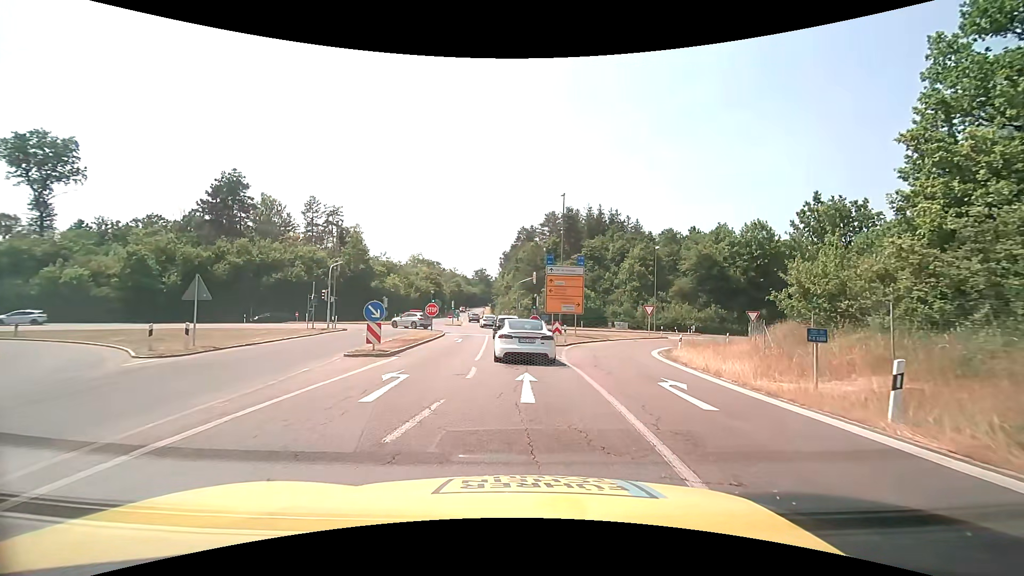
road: motorway_link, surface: asphalt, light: Day
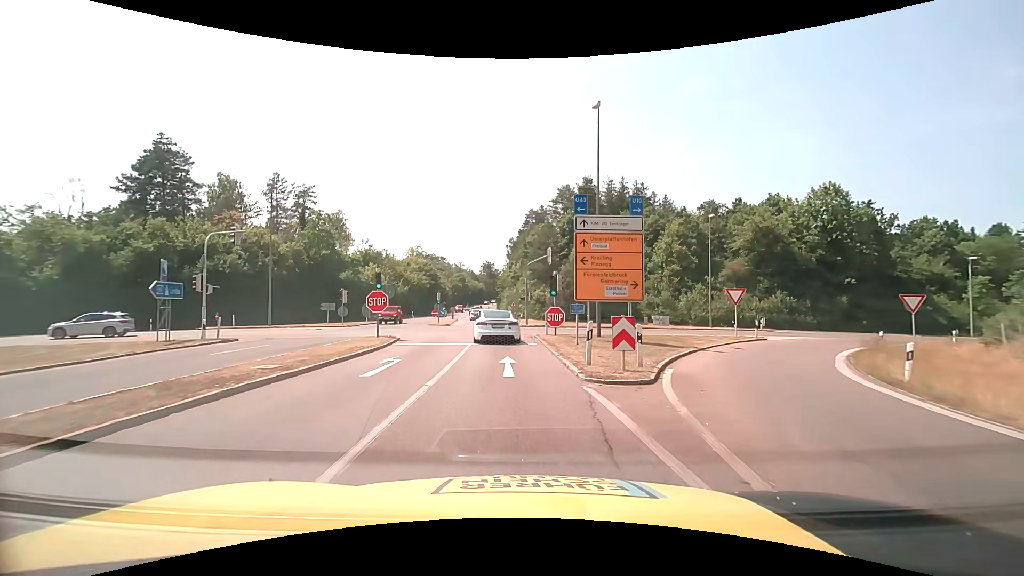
(+0.2, +18.2) m; -1°
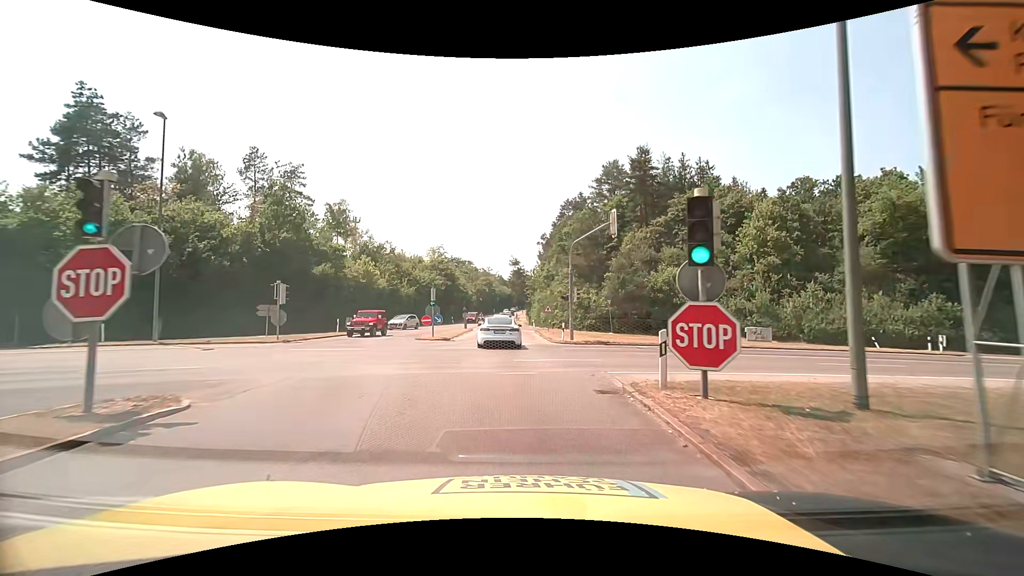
(-0.6, +17.9) m; -3°
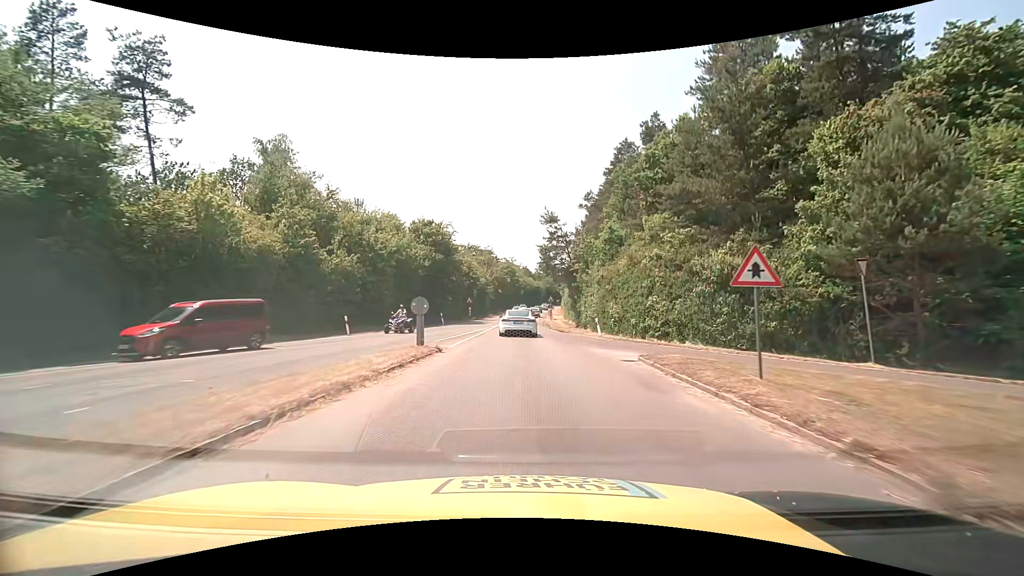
(-1.6, +33.9) m; -2°
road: tertiary
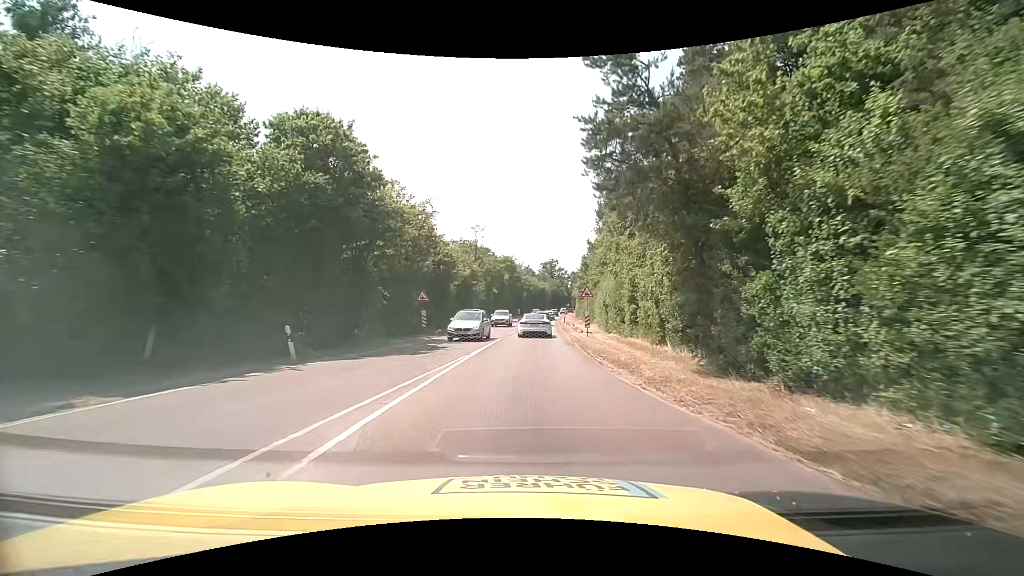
(-0.9, +30.3) m; -1°
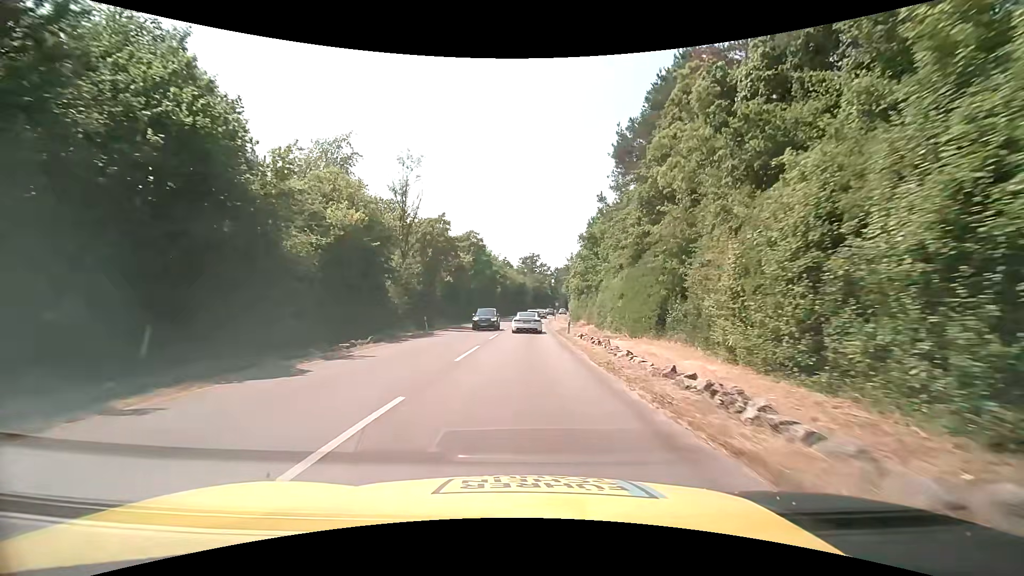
(+0.9, +32.2) m; +3°
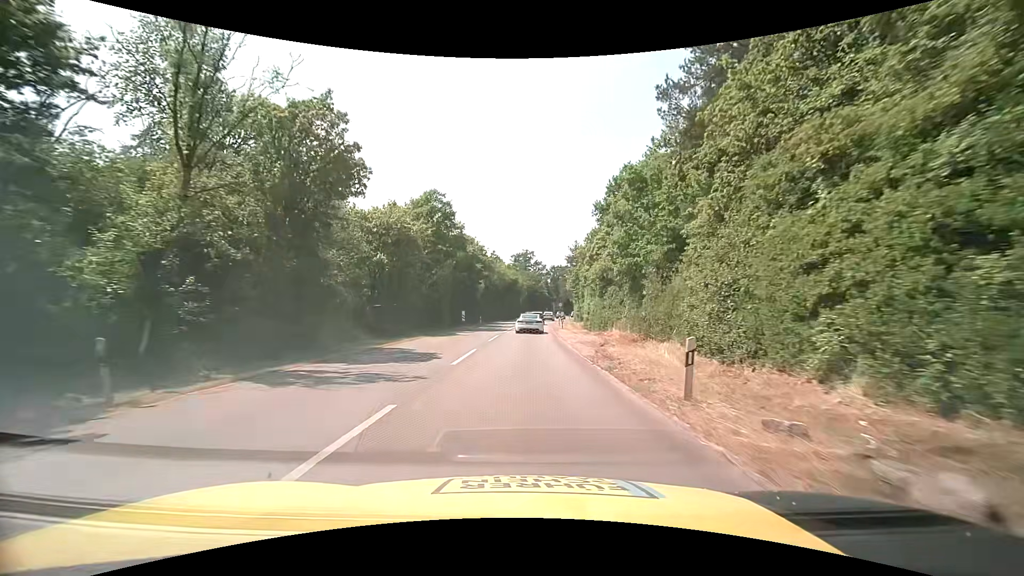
(+0.1, +24.5) m; +1°
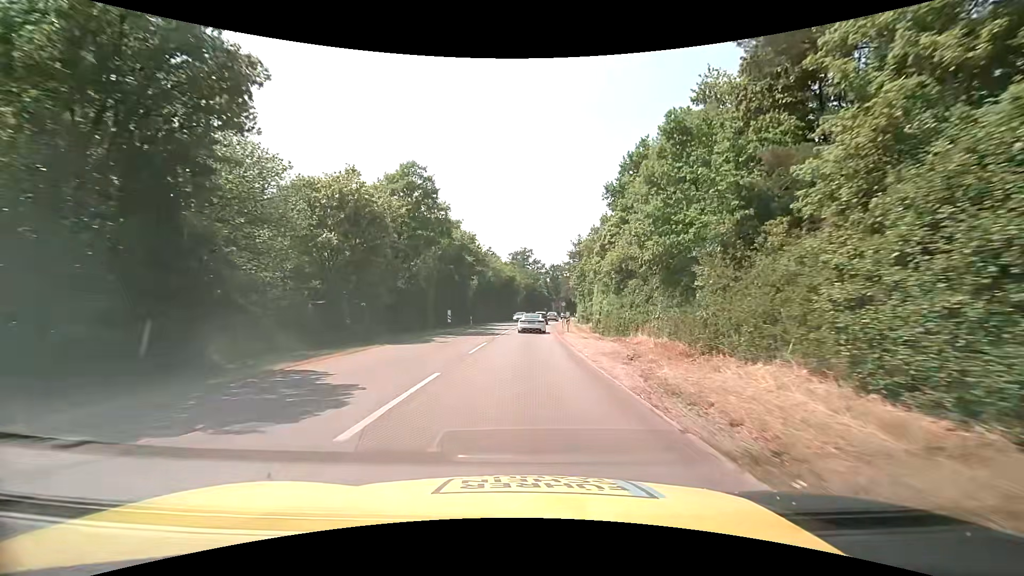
(0.0, +8.2) m; 0°
(0, +10) (0, +20) (0, +30) (+1, +40) (+1, +50) (+2, +60) (+3, +70) (+4, +80) (+5, +90) (+7, +100) m
